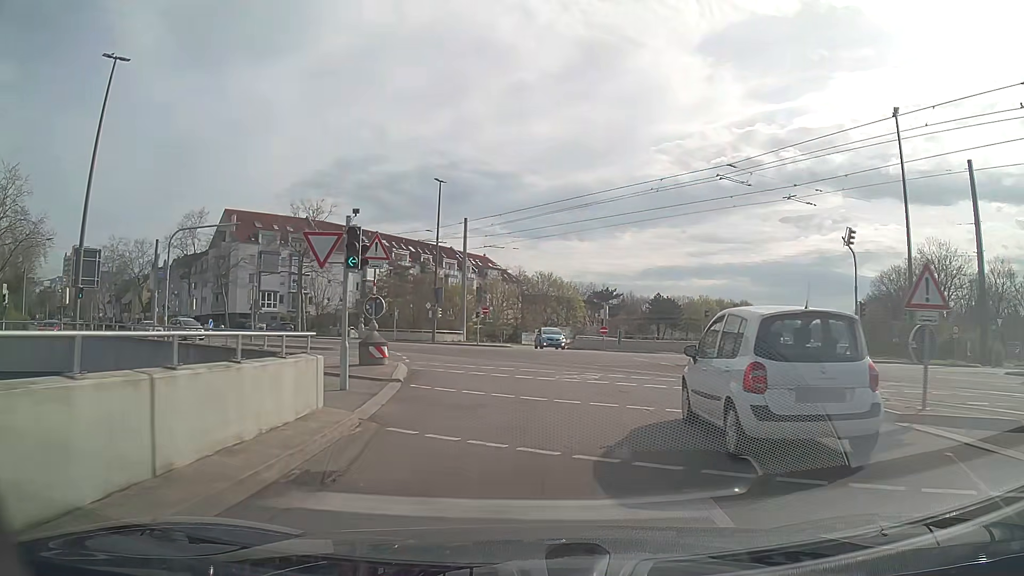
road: tertiary_link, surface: asphalt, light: Day
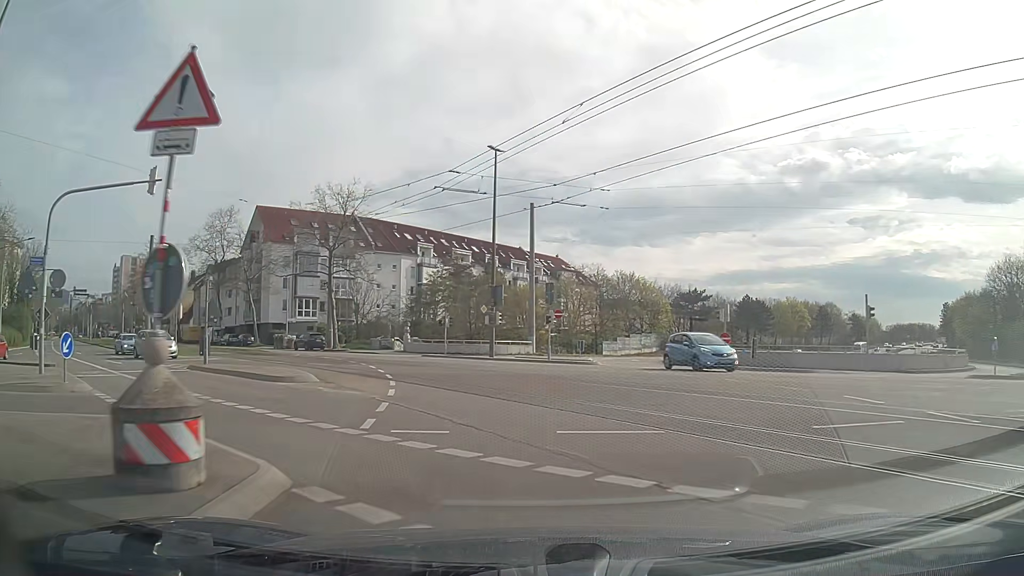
(-0.7, +13.9) m; -6°
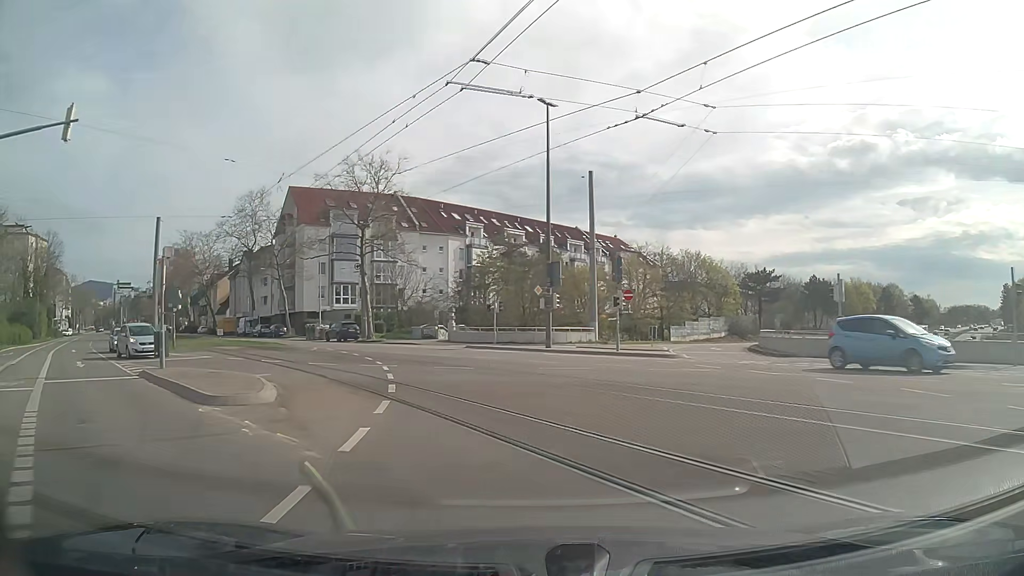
(-0.3, +7.3) m; -6°
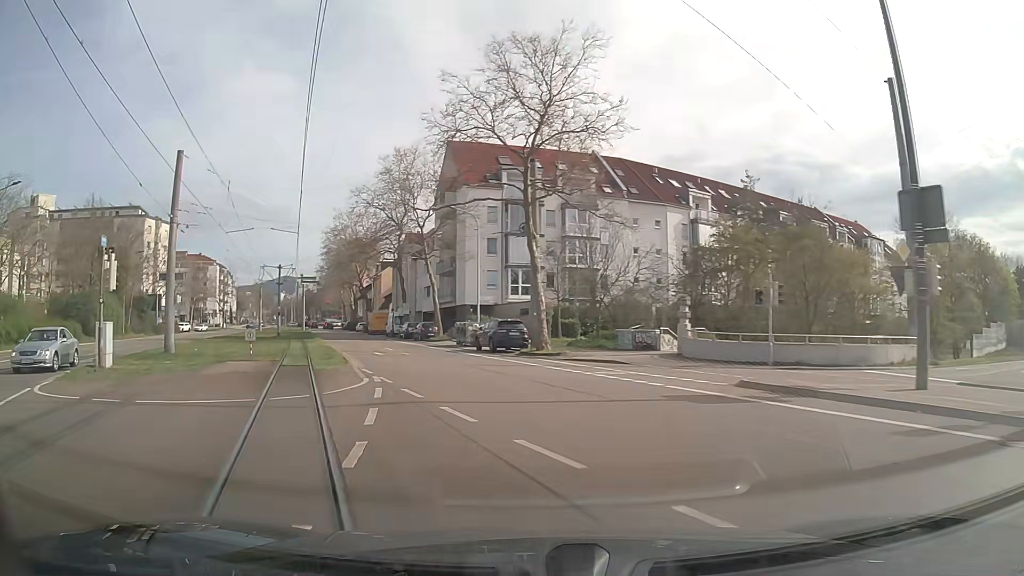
(-3.1, +22.3) m; -18°
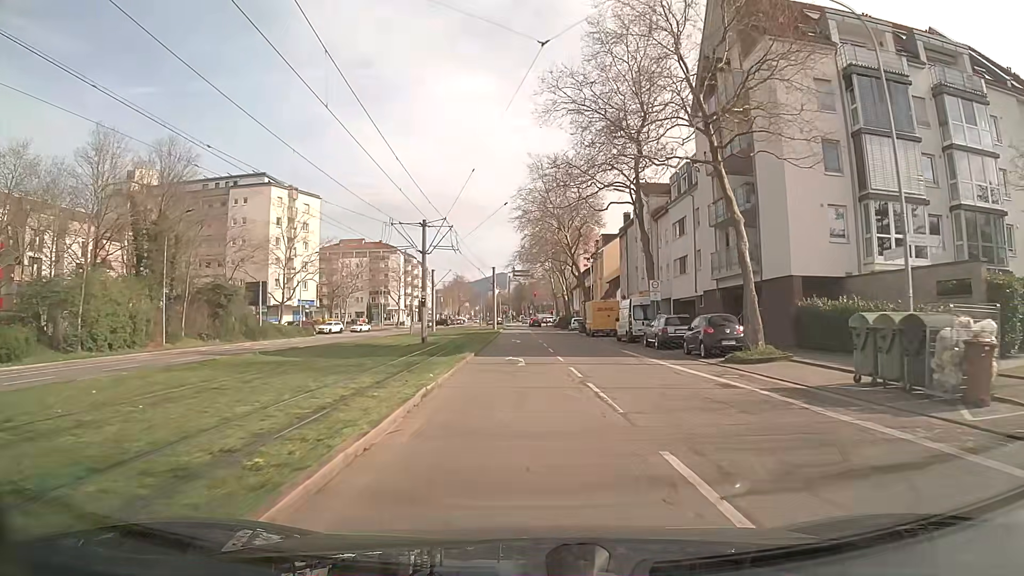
(-6.3, +30.1) m; -17°
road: tertiary
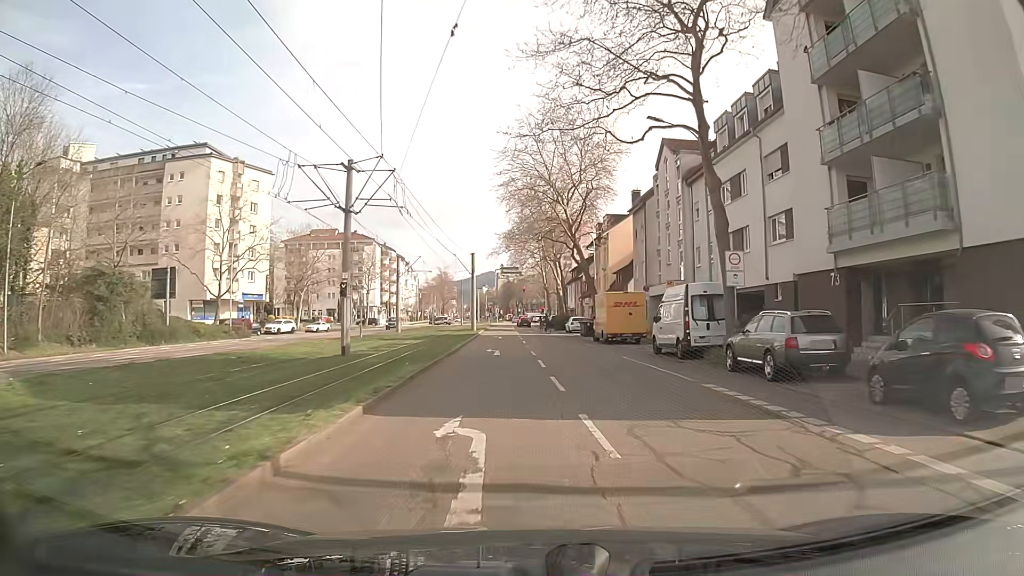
(0.0, +15.3) m; +1°
